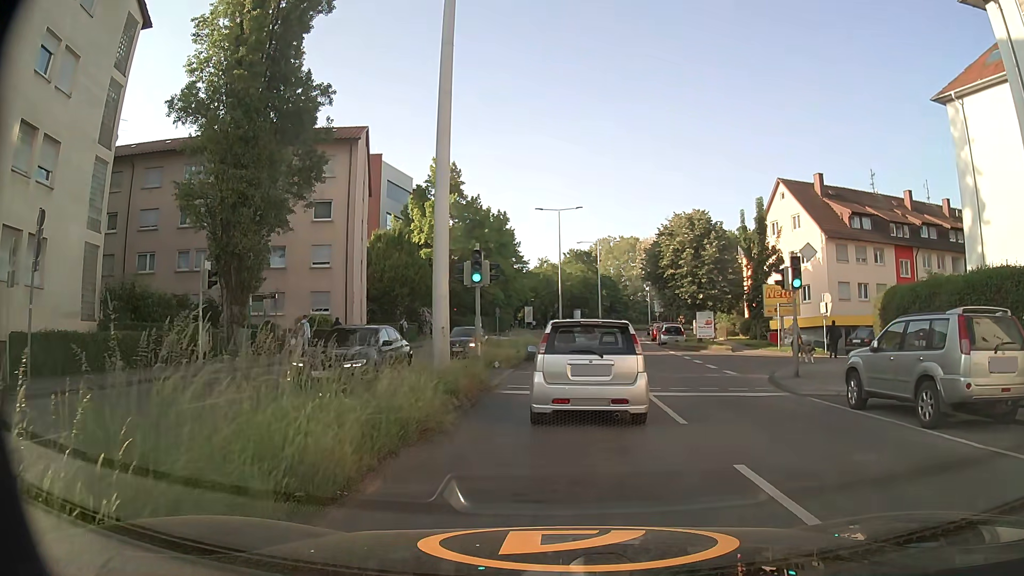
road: secondary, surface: asphalt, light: Day
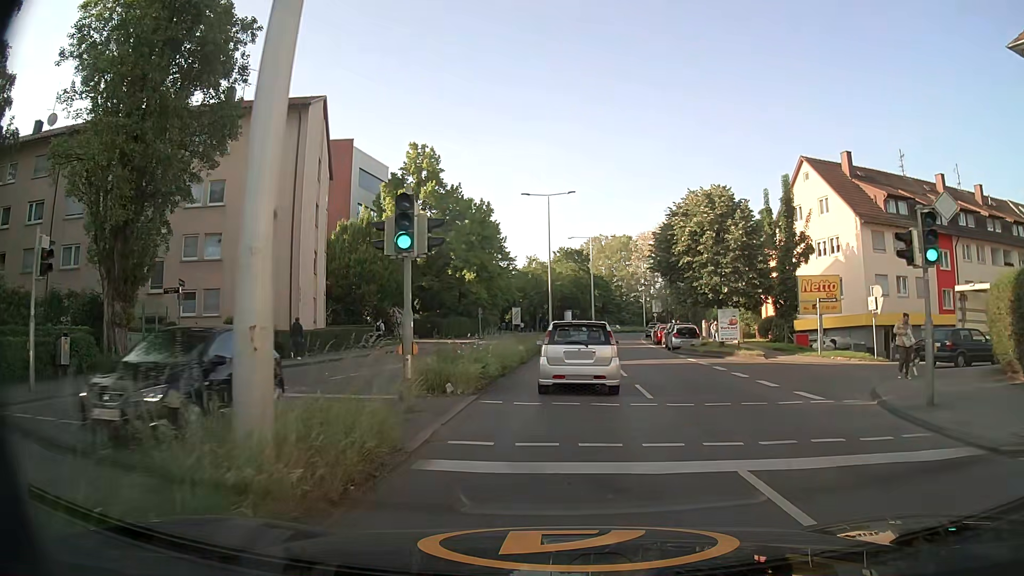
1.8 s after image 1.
(+0.1, +8.2) m; +2°
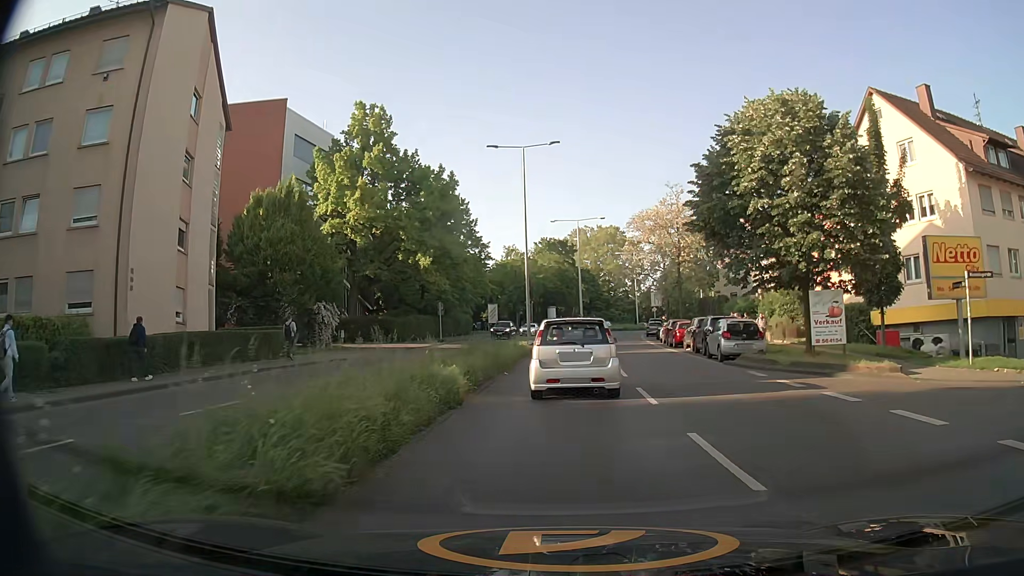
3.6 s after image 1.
(0.0, +14.2) m; 0°
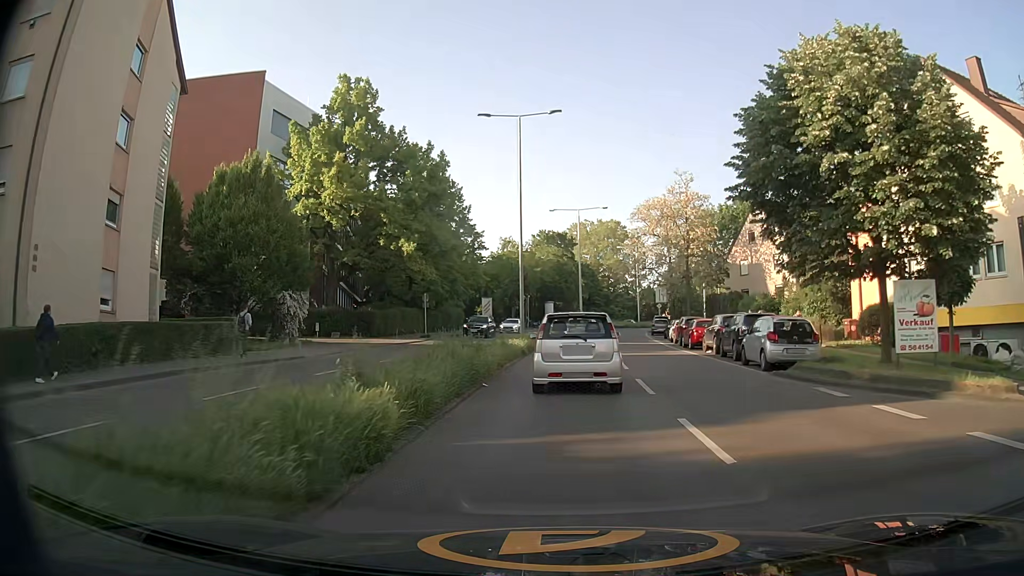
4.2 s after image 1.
(0.0, +5.2) m; +1°
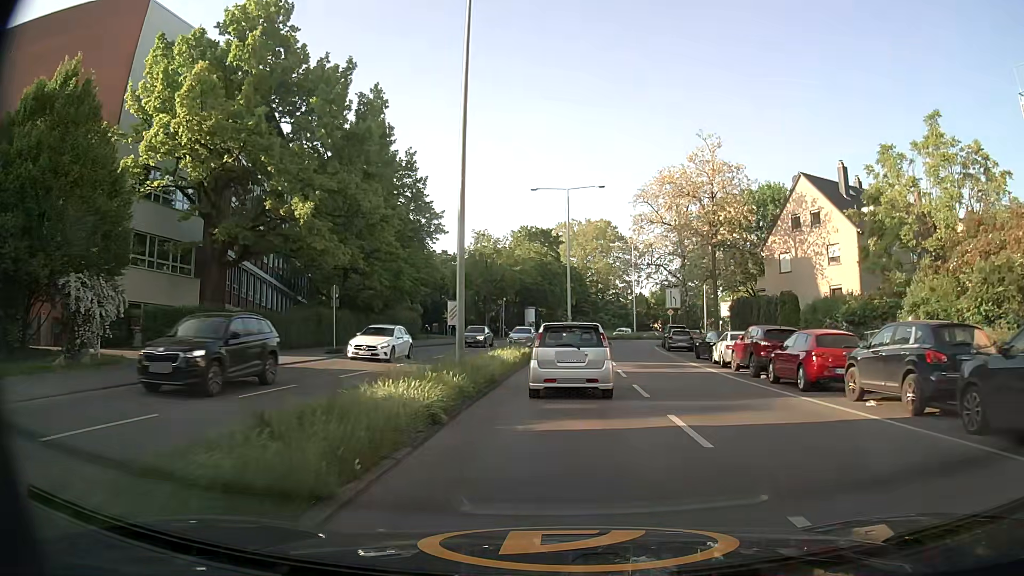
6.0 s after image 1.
(+0.3, +16.8) m; +1°
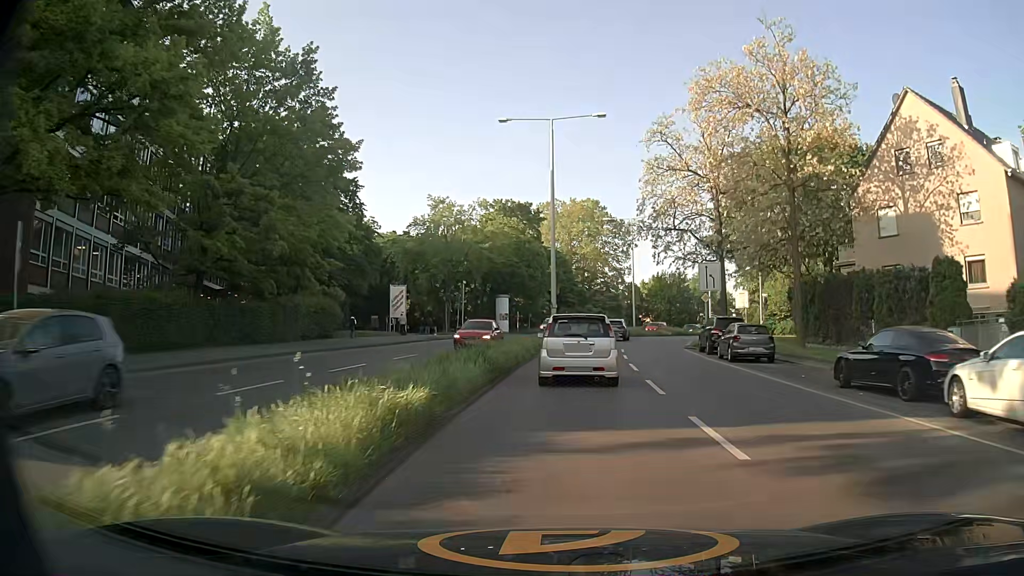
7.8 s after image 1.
(+0.4, +19.5) m; +2°
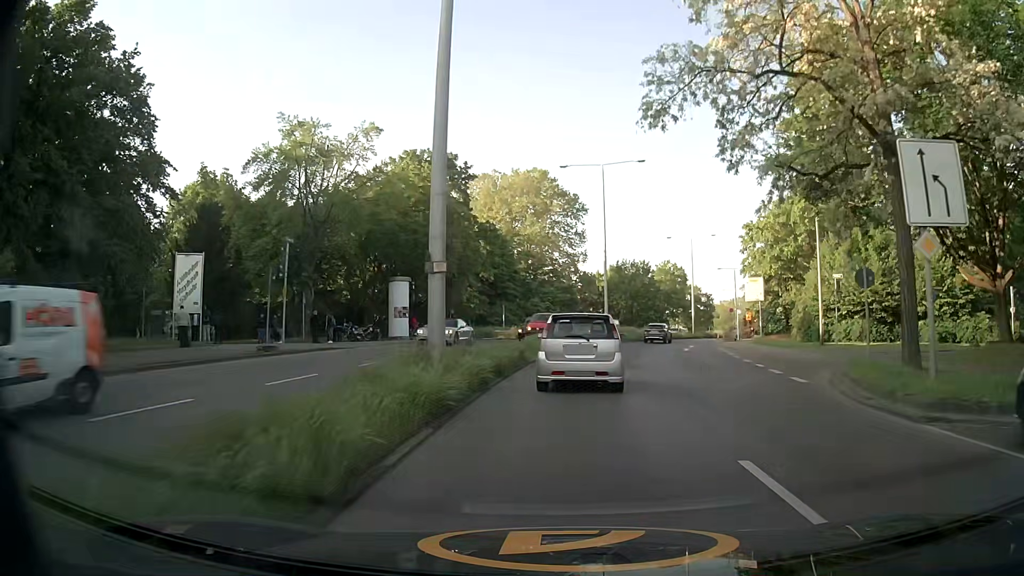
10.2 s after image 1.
(+1.0, +27.3) m; +5°
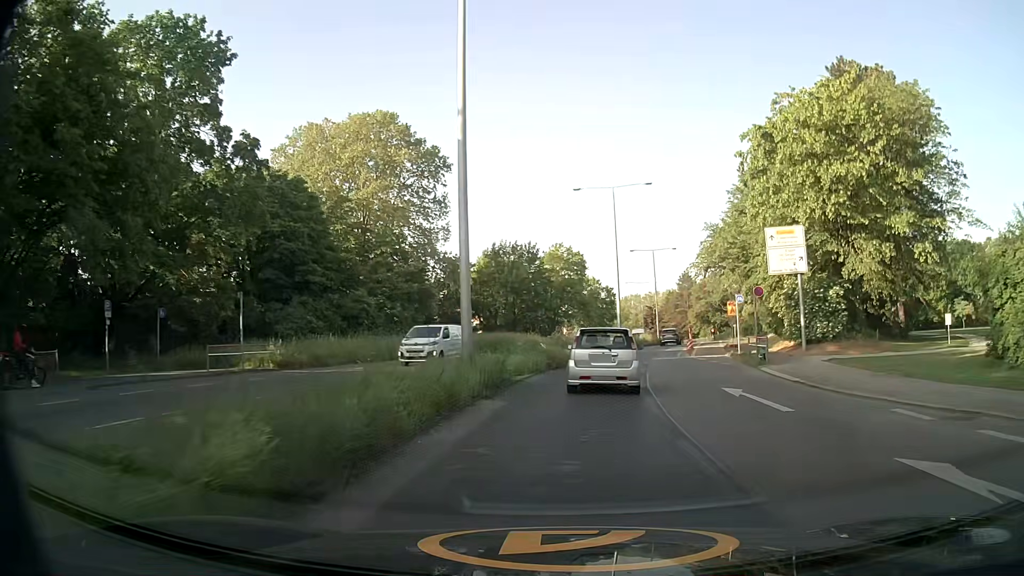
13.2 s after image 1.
(+2.9, +34.4) m; +10°
(0, +10) (+1, +20) (+3, +30) (+5, +40) (+7, +49) (+10, +59) (+12, +69) (+14, +78) (+17, +88) (+19, +98) m
